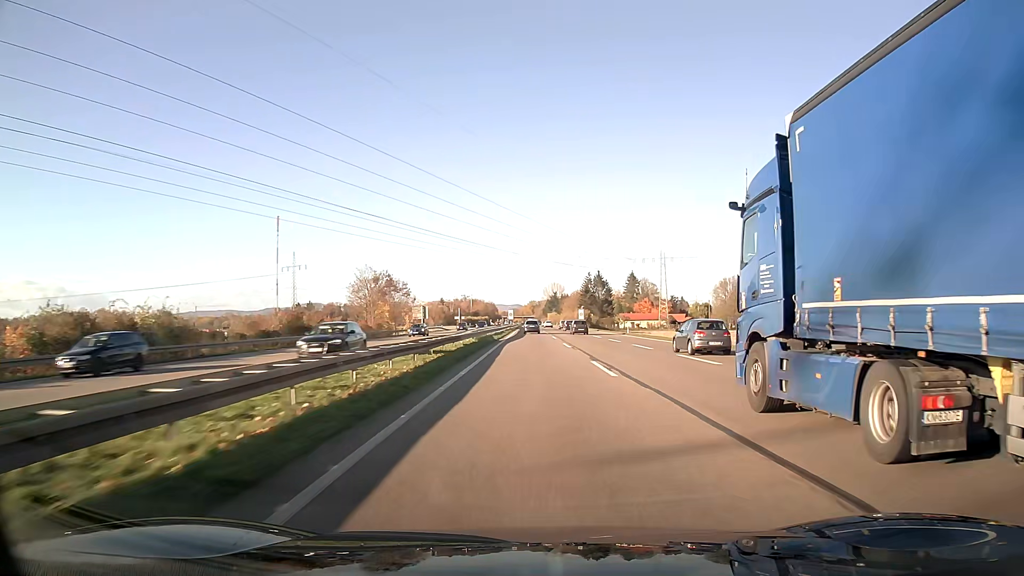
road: trunk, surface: asphalt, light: Day
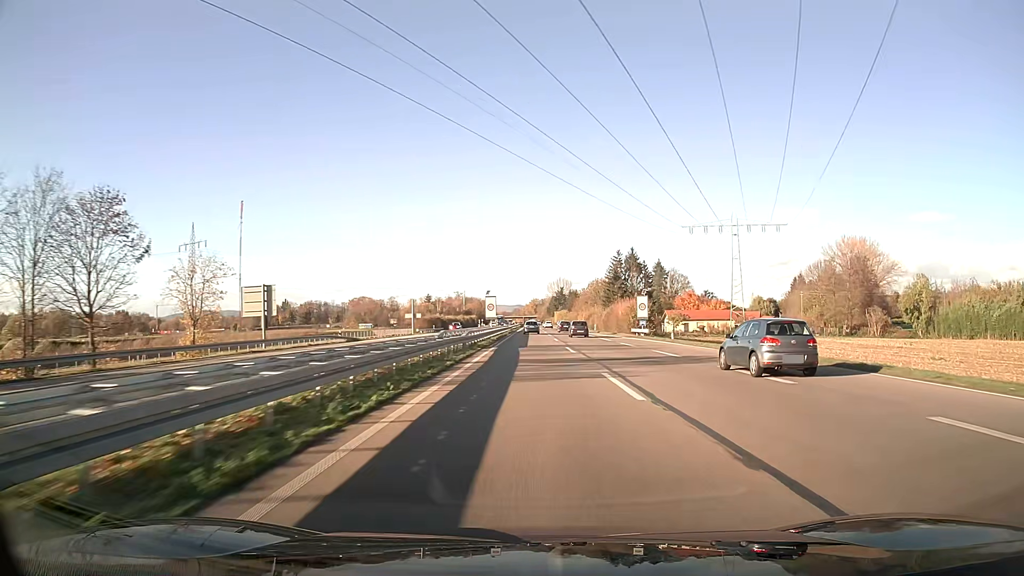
(-0.2, +77.7) m; 0°
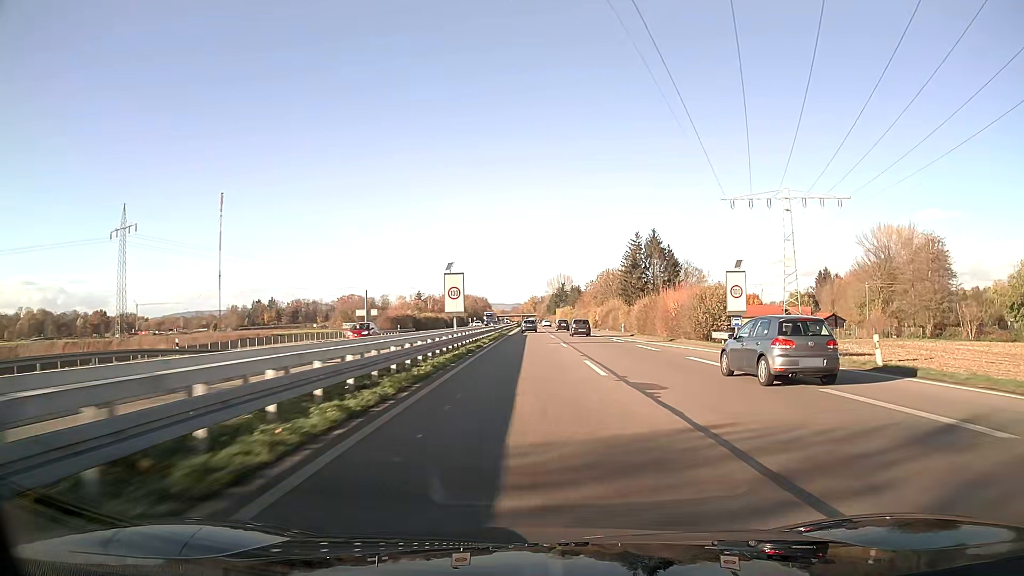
(0.0, +31.6) m; 0°
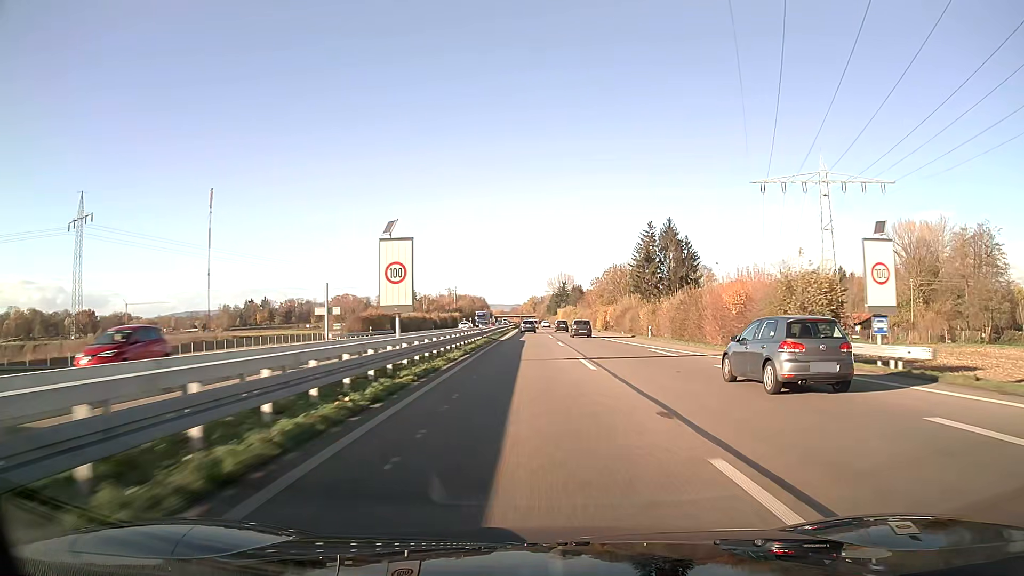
(0.0, +15.9) m; 0°
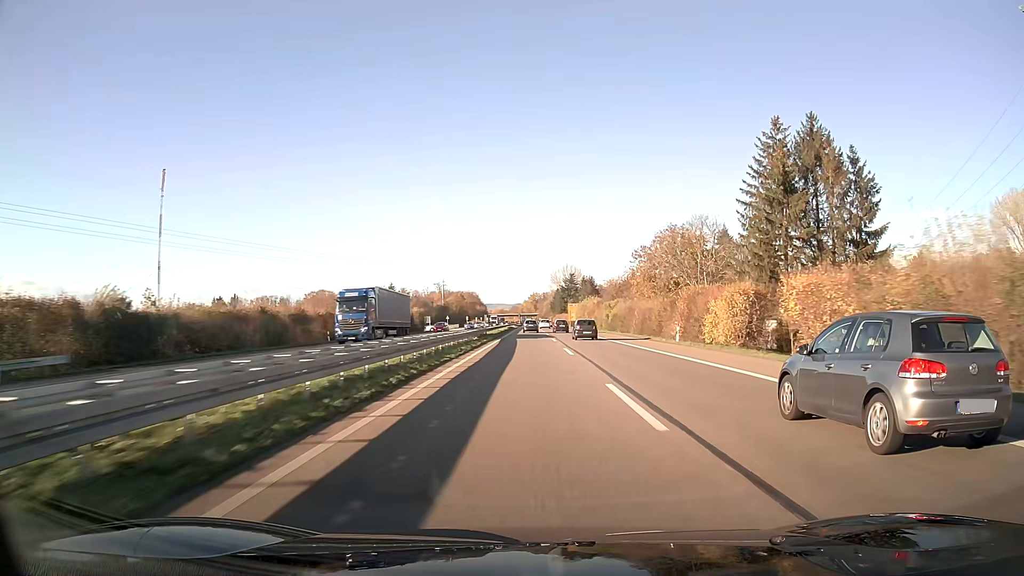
(0.0, +64.2) m; 0°
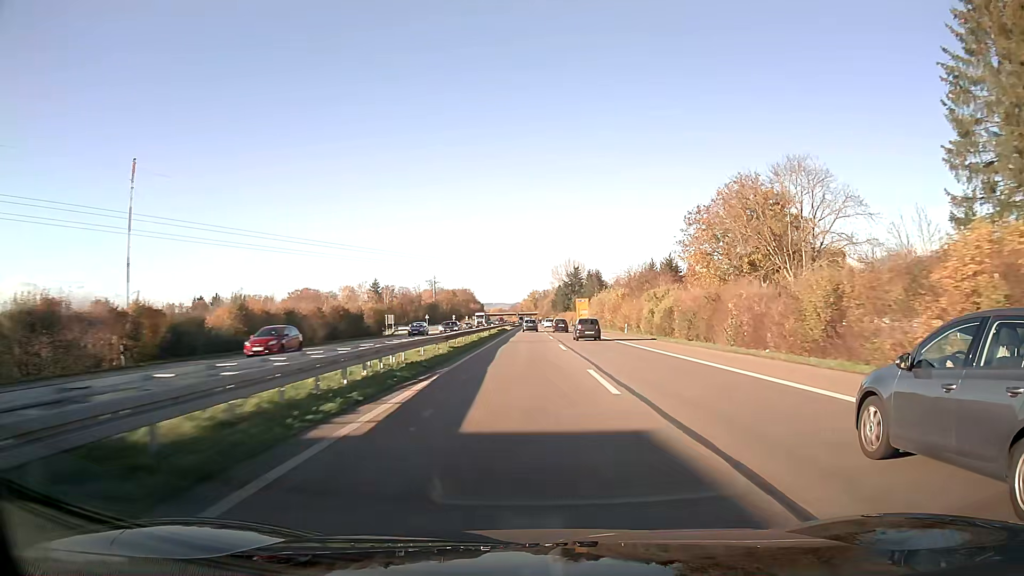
(0.0, +32.3) m; 0°
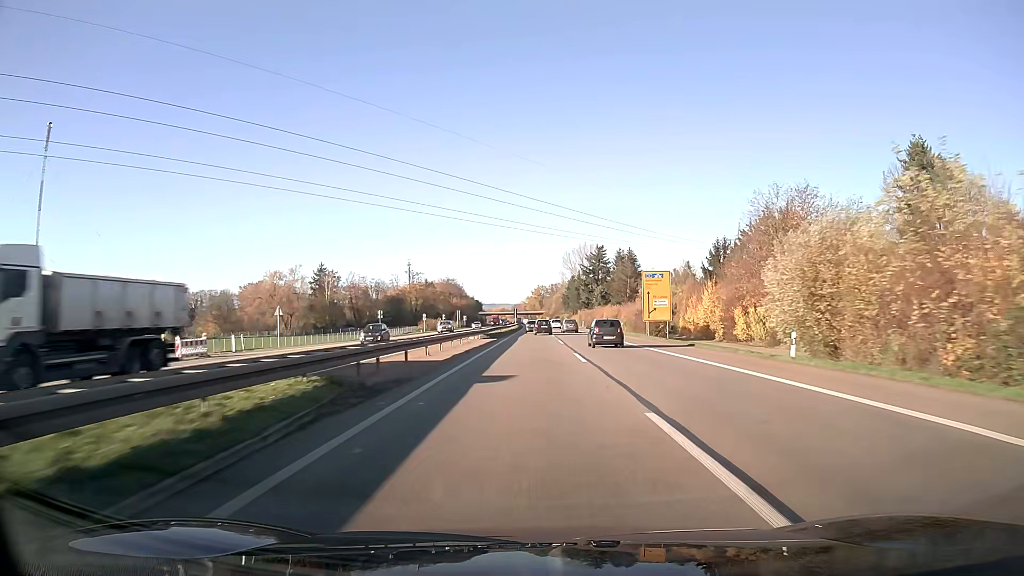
(-0.2, +81.4) m; 0°
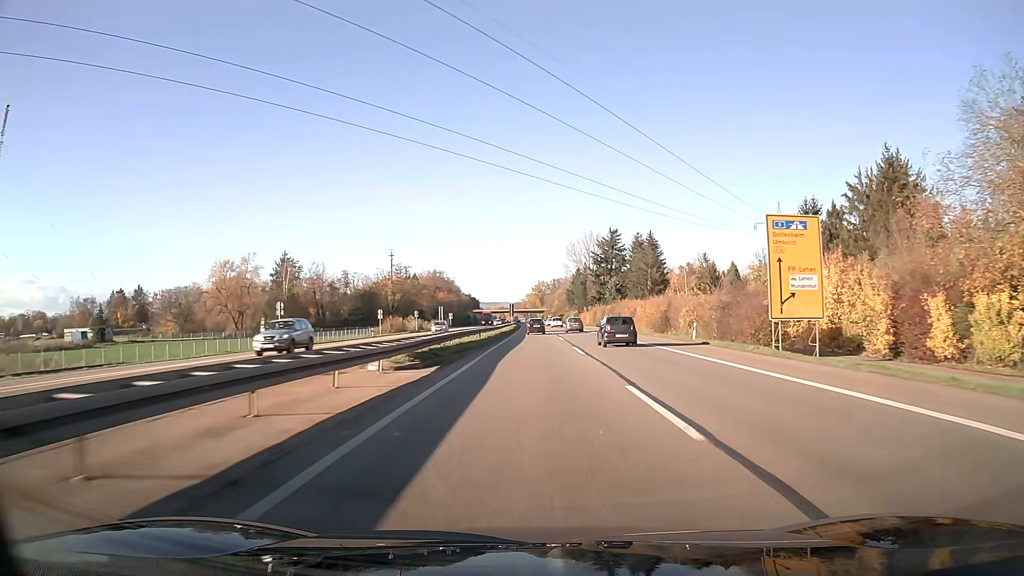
(0.0, +32.6) m; 0°
